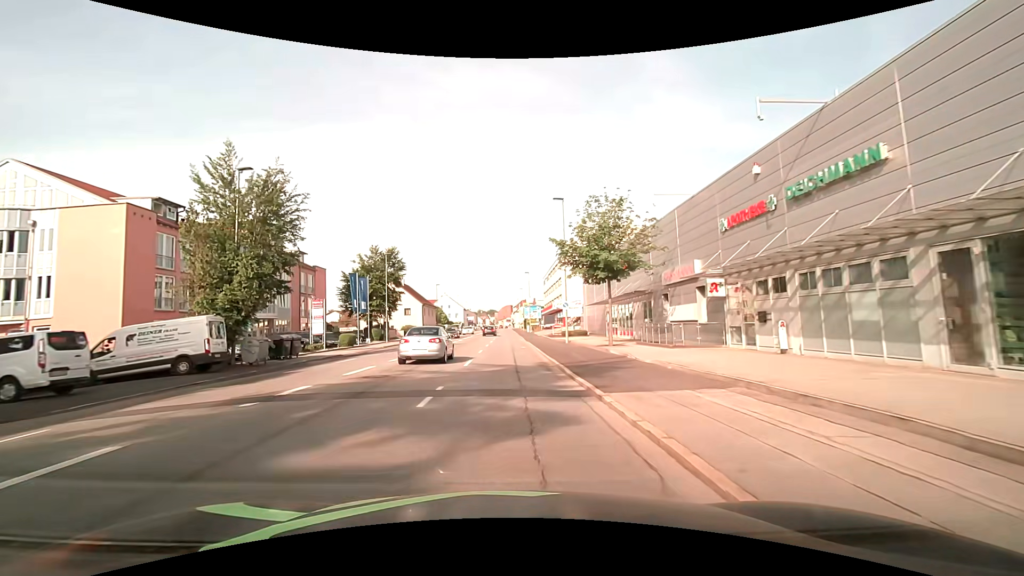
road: tertiary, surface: asphalt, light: Day
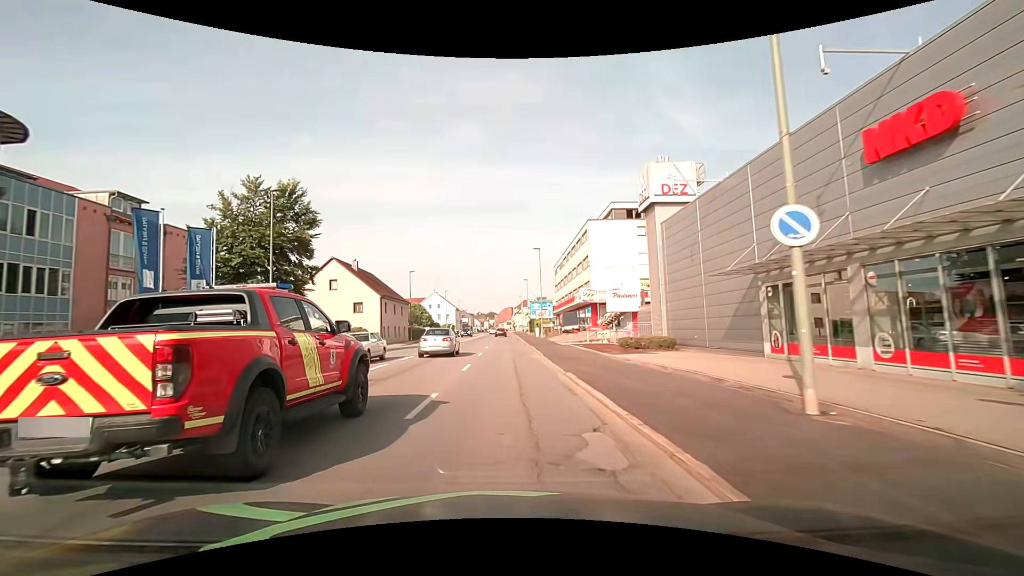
(0.0, +28.3) m; 0°
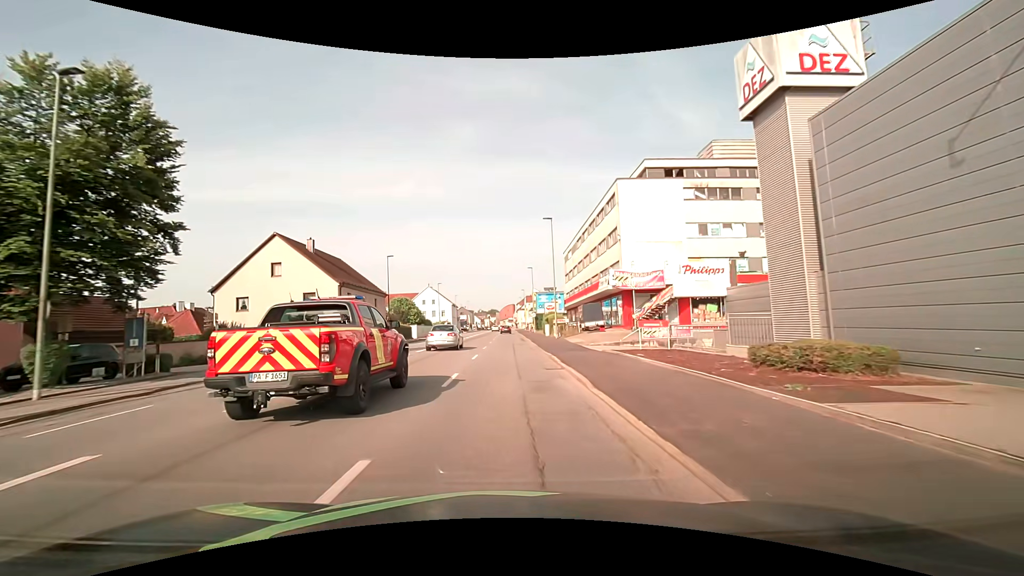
(0.0, +14.4) m; 0°
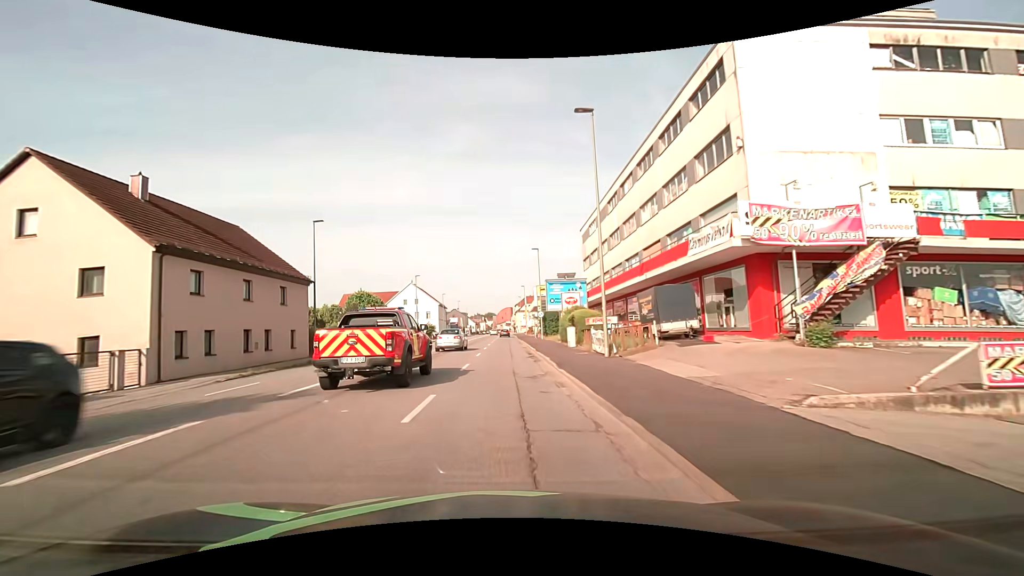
(0.0, +21.9) m; 0°
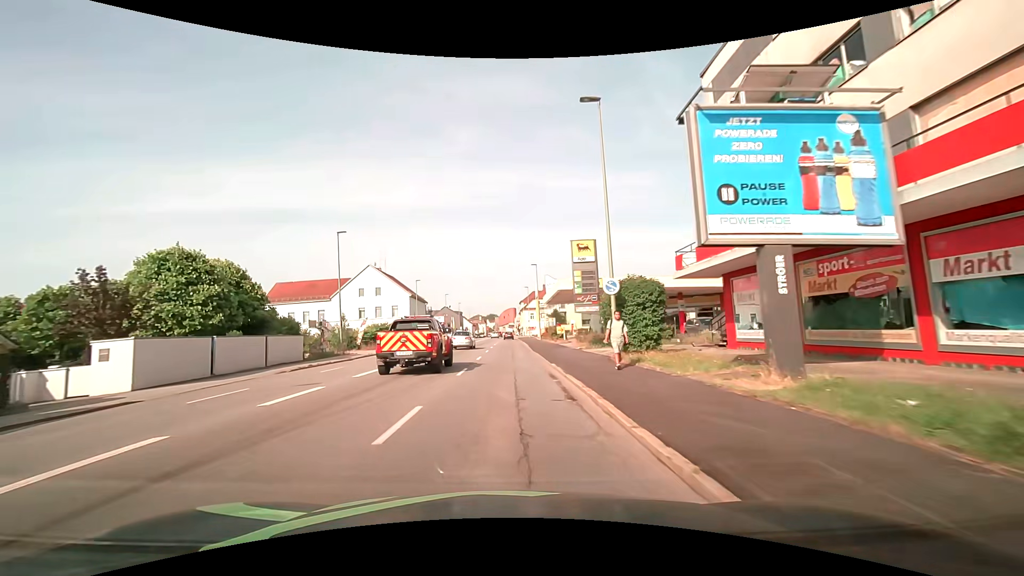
(0.0, +37.1) m; 0°
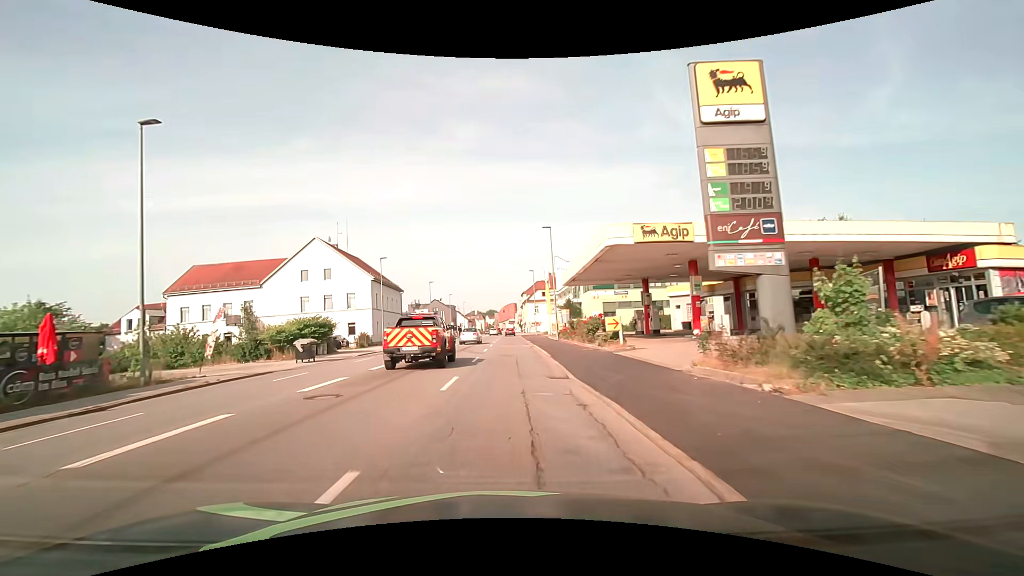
(0.0, +22.6) m; 0°
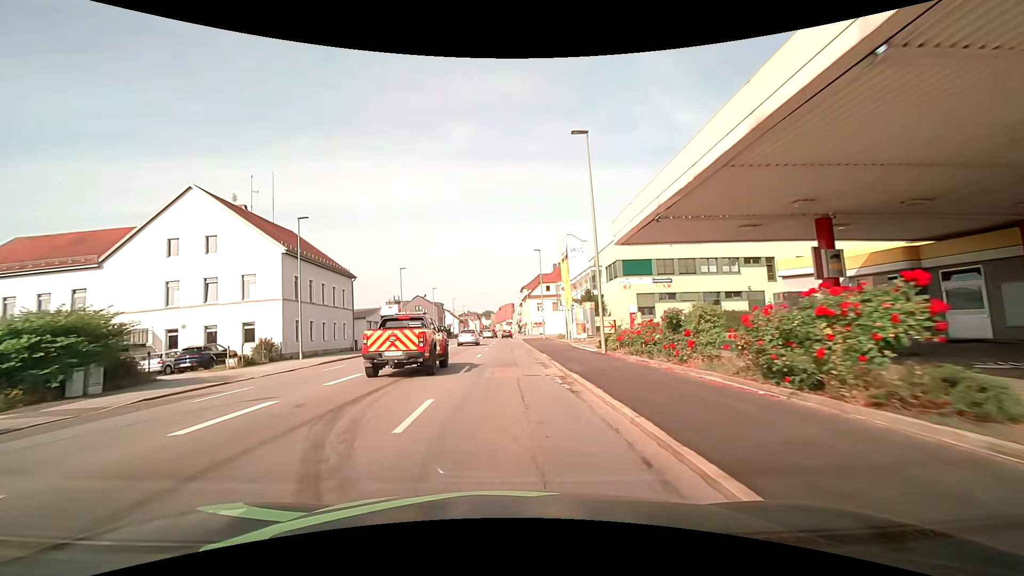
(0.0, +22.2) m; 0°
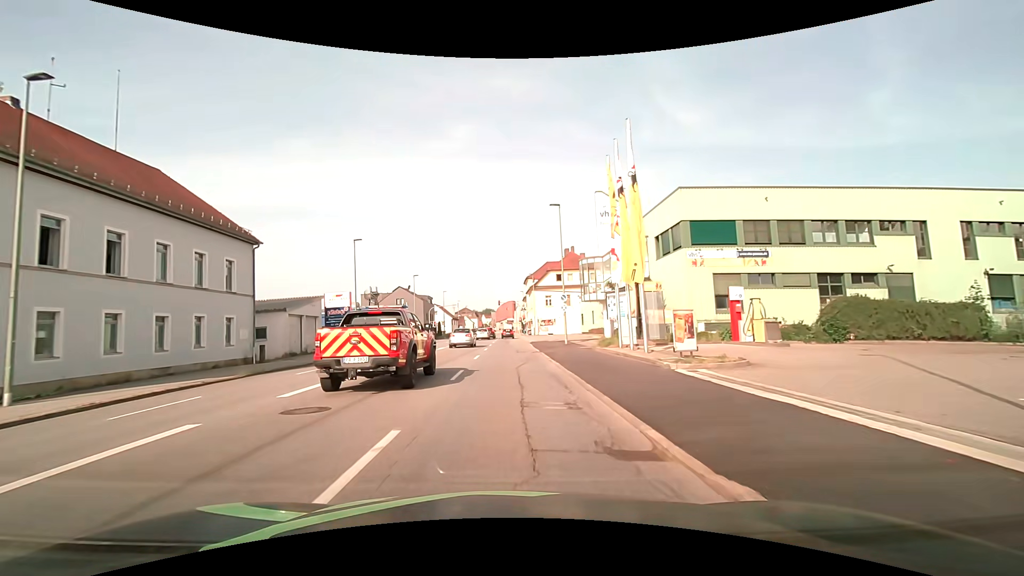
(+0.1, +20.6) m; +1°
(0, +10) (0, +20) (0, +30) (-1, +40) (-1, +50) (-1, +60) (-1, +70) (-1, +80) (-1, +90) (-1, +100) m
